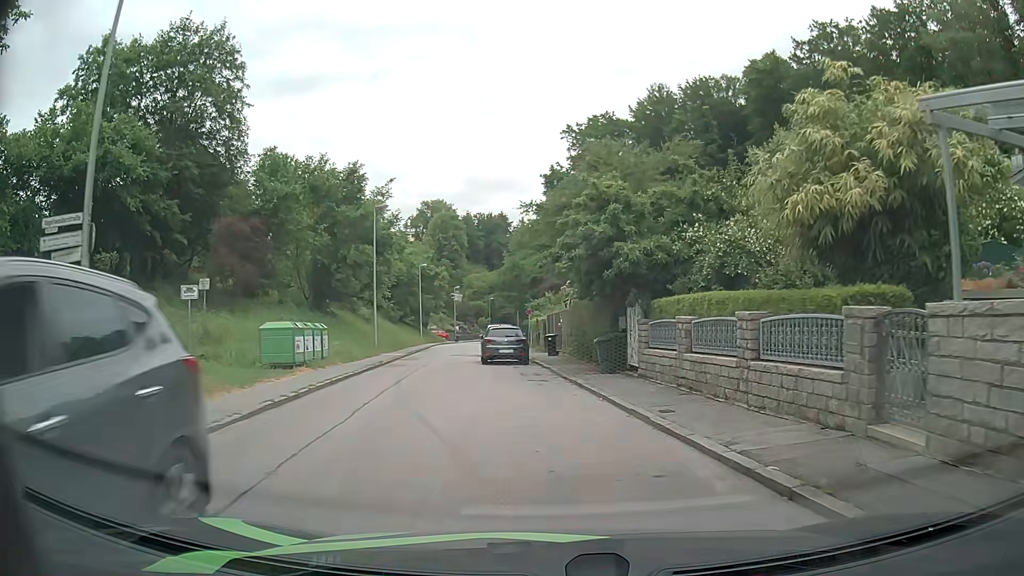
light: Day
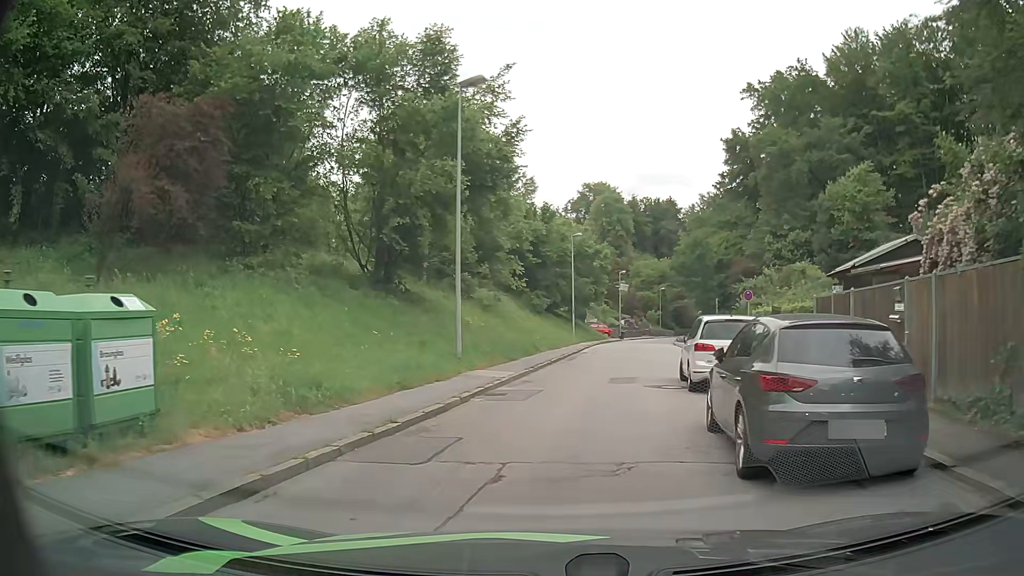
(-2.1, +19.0) m; -14°
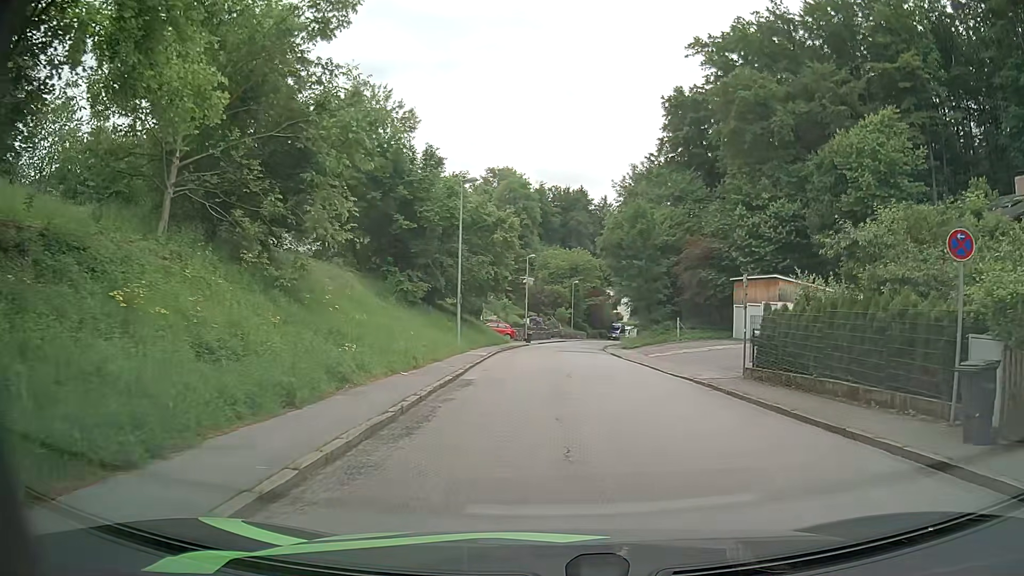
(+1.1, +18.9) m; +9°
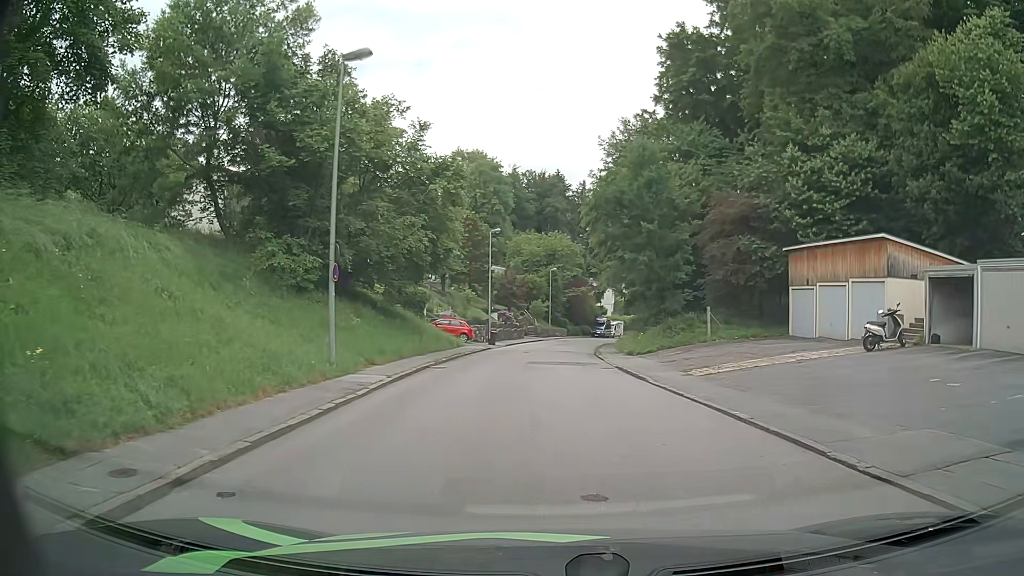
(+0.5, +15.4) m; +3°
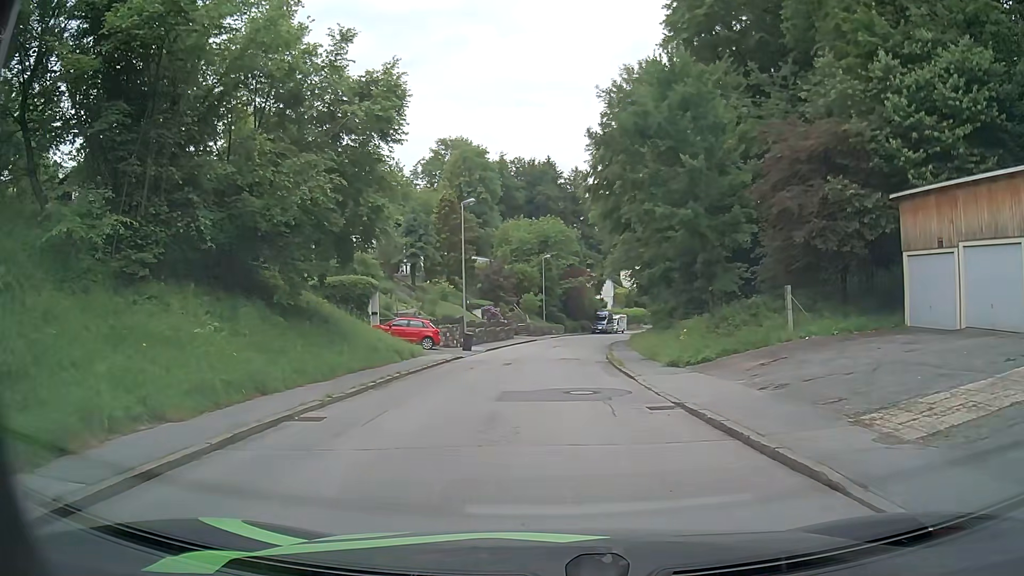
(0.0, +11.5) m; -1°
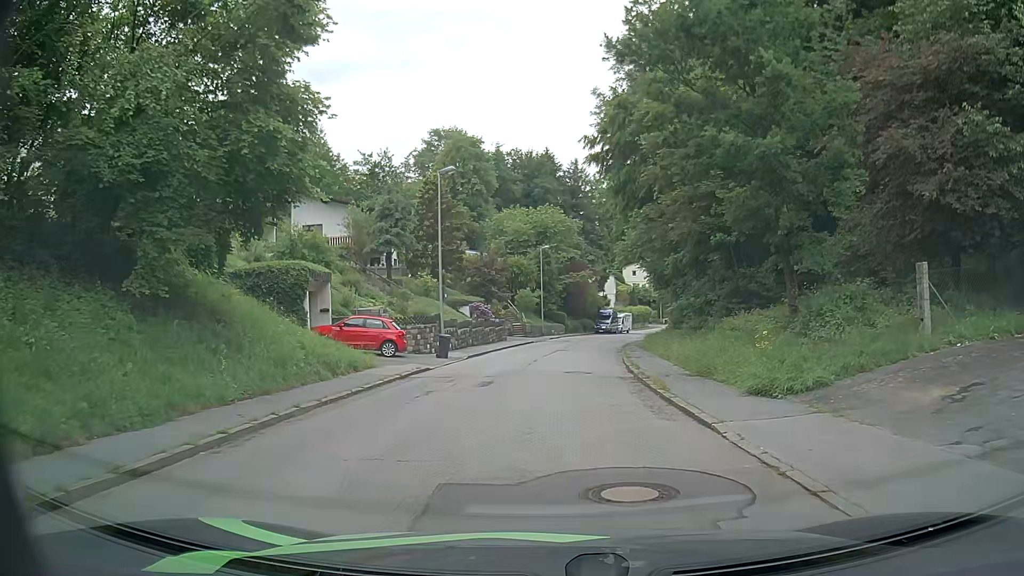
(0.0, +7.9) m; 0°
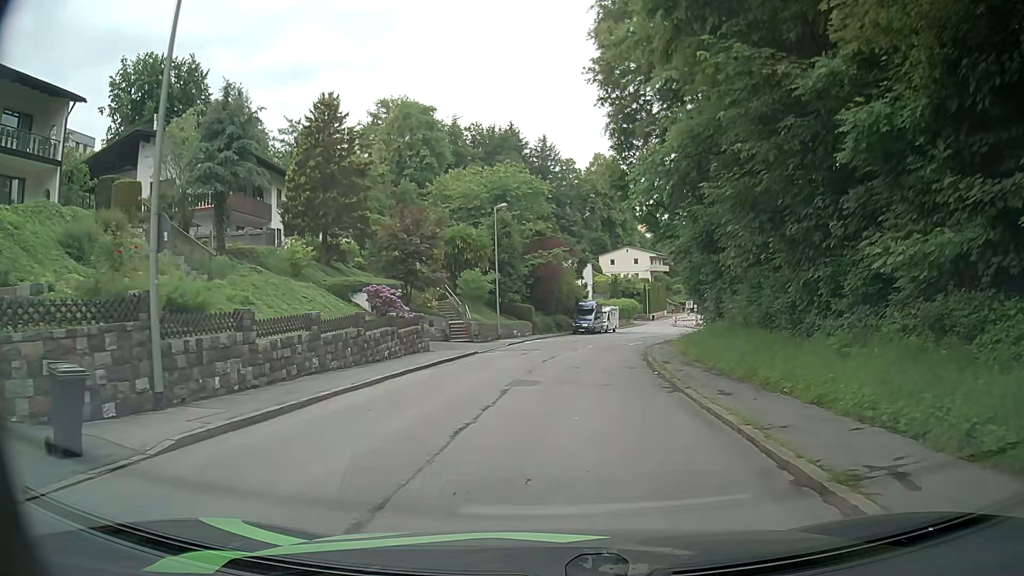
(+0.5, +21.0) m; +3°
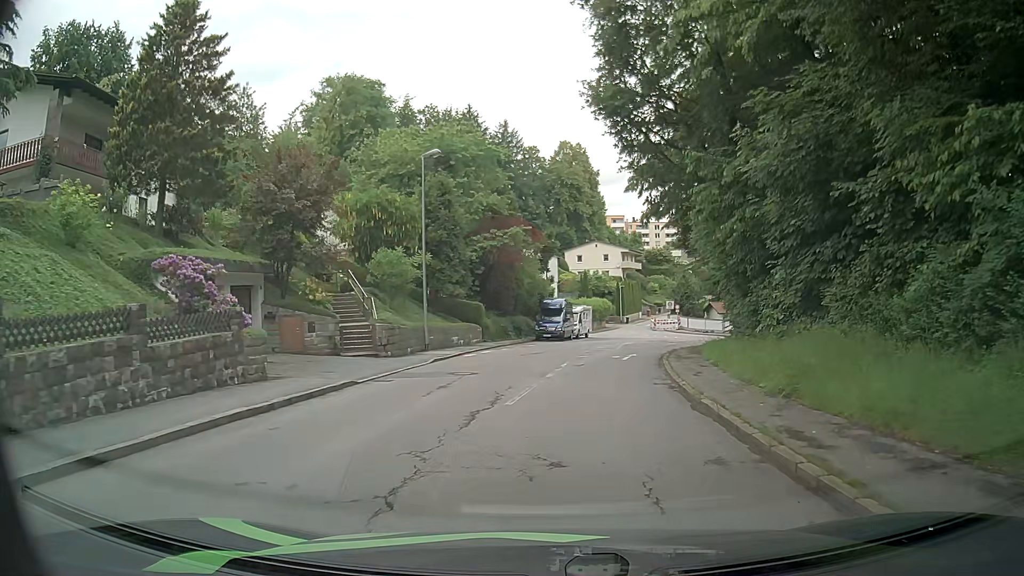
(+0.2, +13.4) m; +1°
(+1, +10) (+2, +20) (+4, +30) (+7, +39) (+10, +49) (+16, +57) (+22, +65) (+29, +72) (+37, +78) (+45, +83) m
